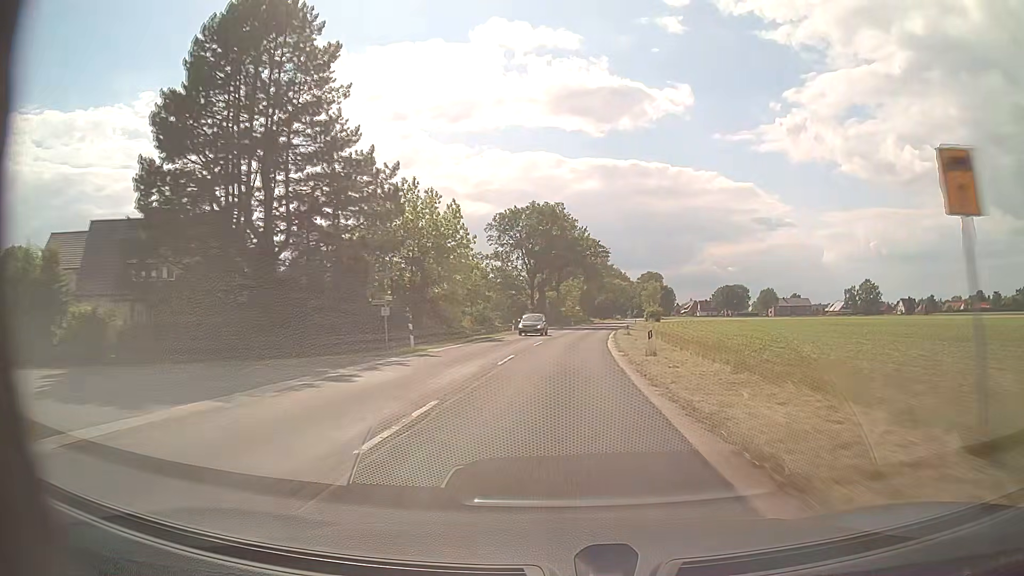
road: secondary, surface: asphalt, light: Day
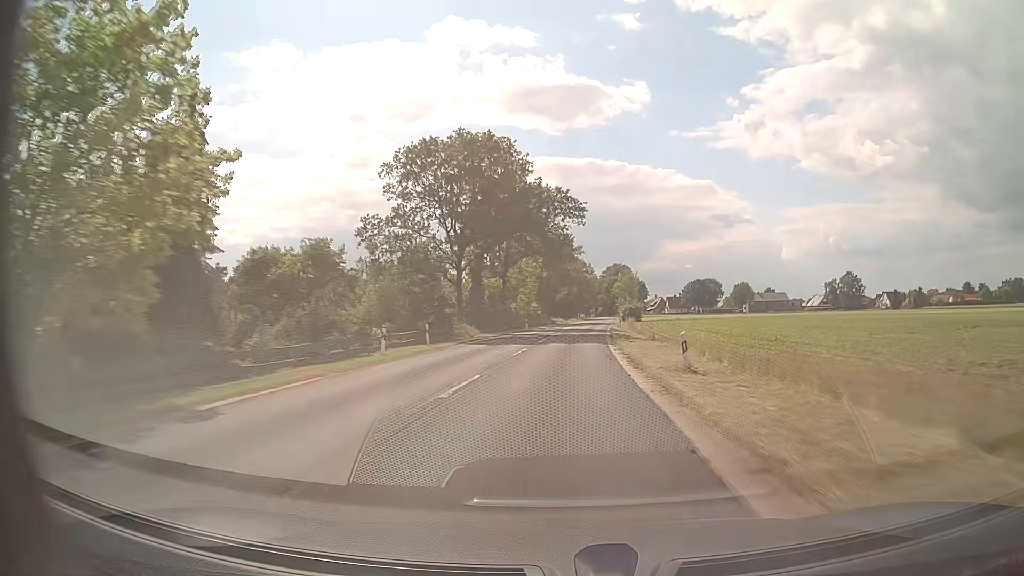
(+1.1, +31.6) m; +4°
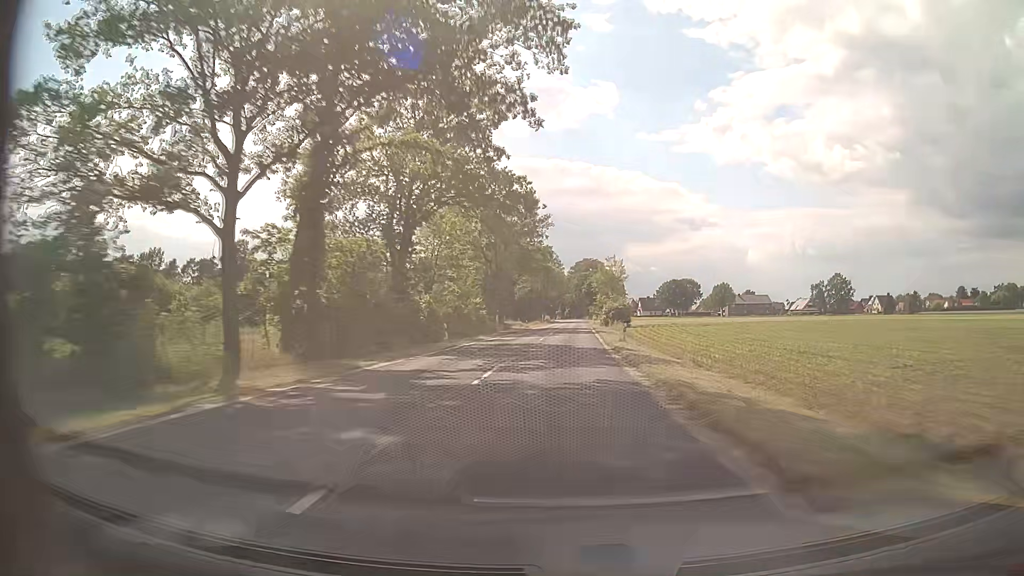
(+0.8, +31.6) m; +3°
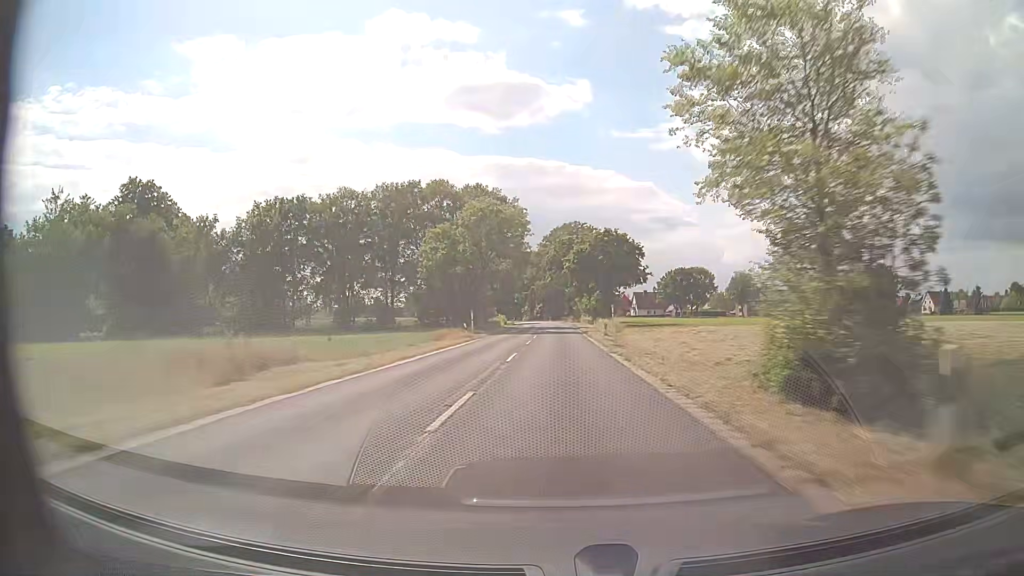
(+2.2, +79.3) m; +2°
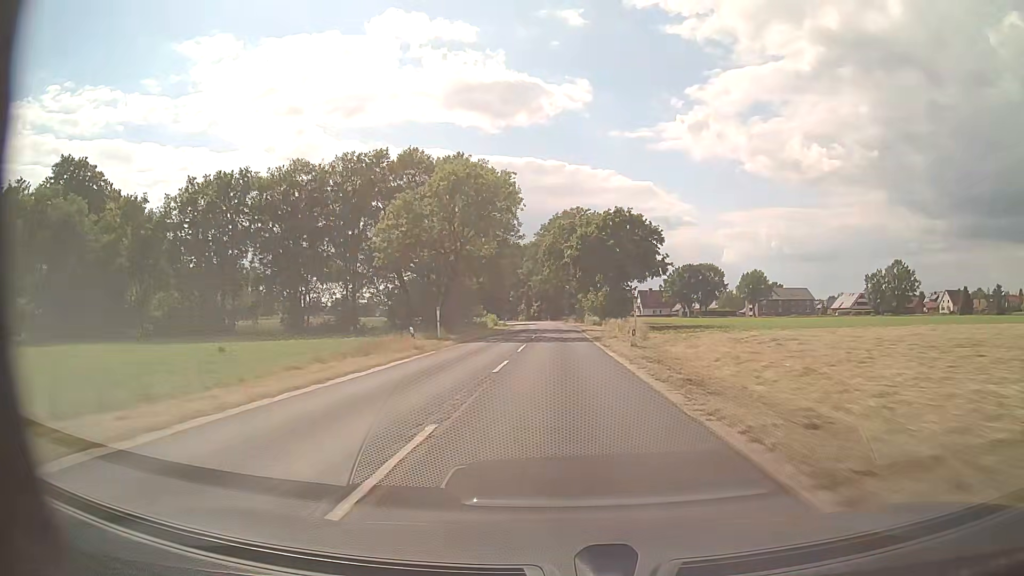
(+0.1, +15.9) m; 0°
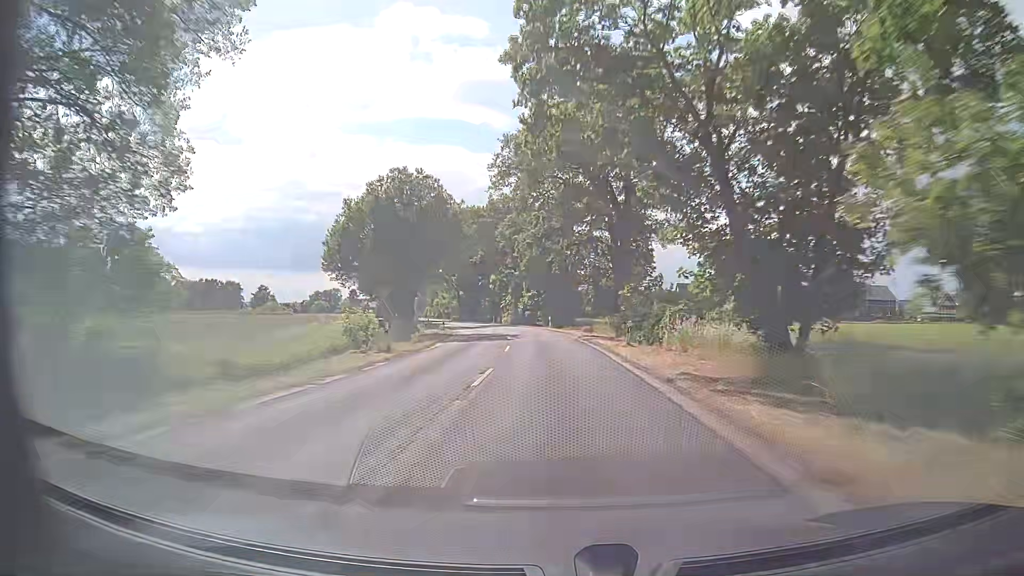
(-0.1, +63.4) m; -1°
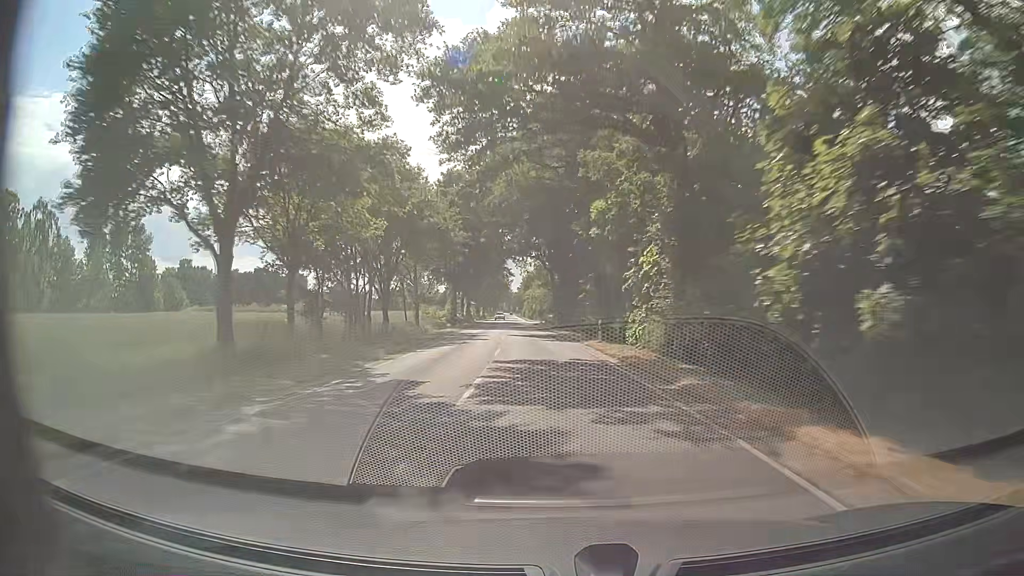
(-5.2, +63.0) m; -10°
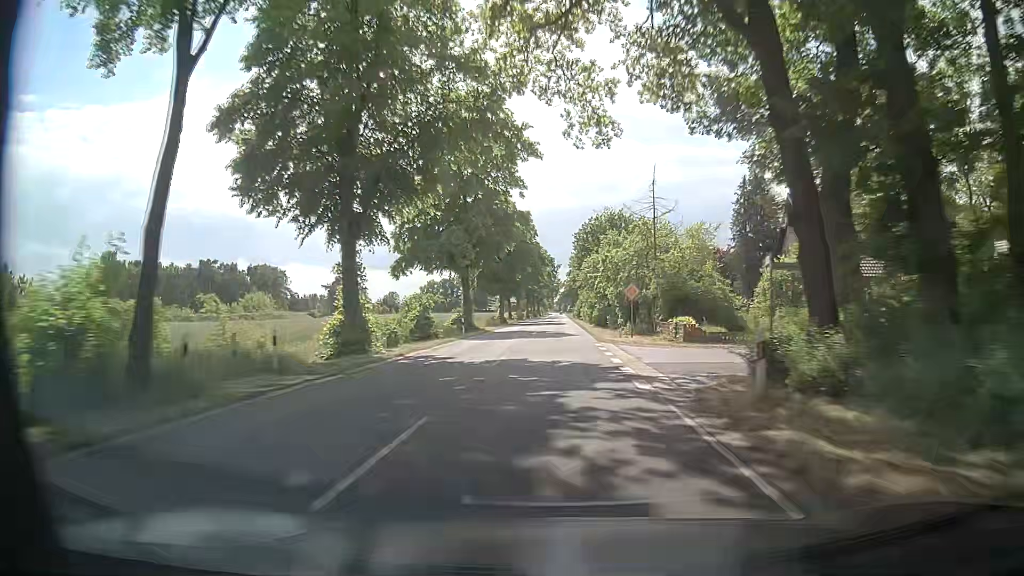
(-4.7, +77.4) m; -5°
(0, +10) (0, +20) (0, +30) (0, +40) (0, +50) (0, +60) (0, +70) (0, +80) (+1, +90) (+1, +100) m
